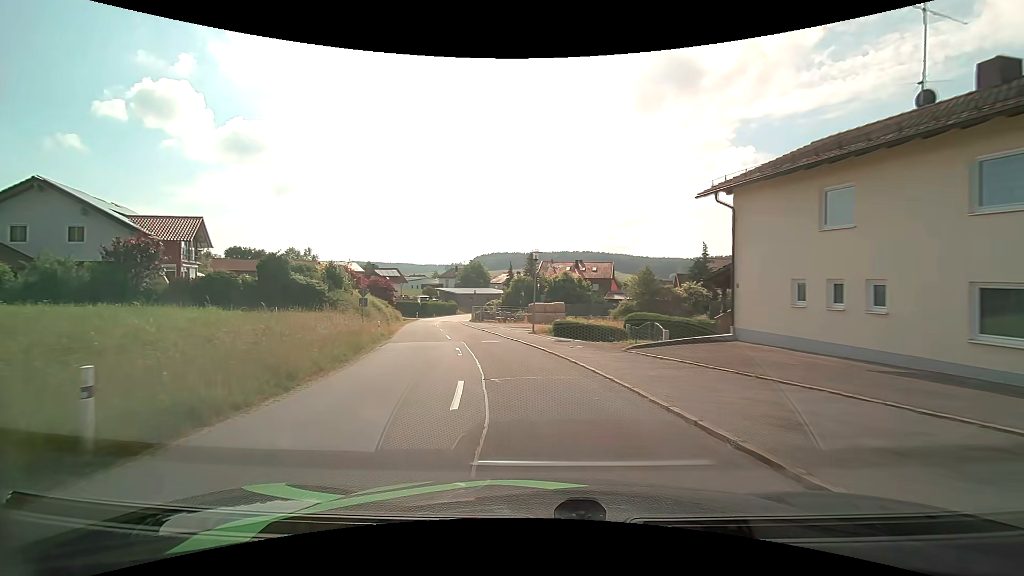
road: tertiary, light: Day
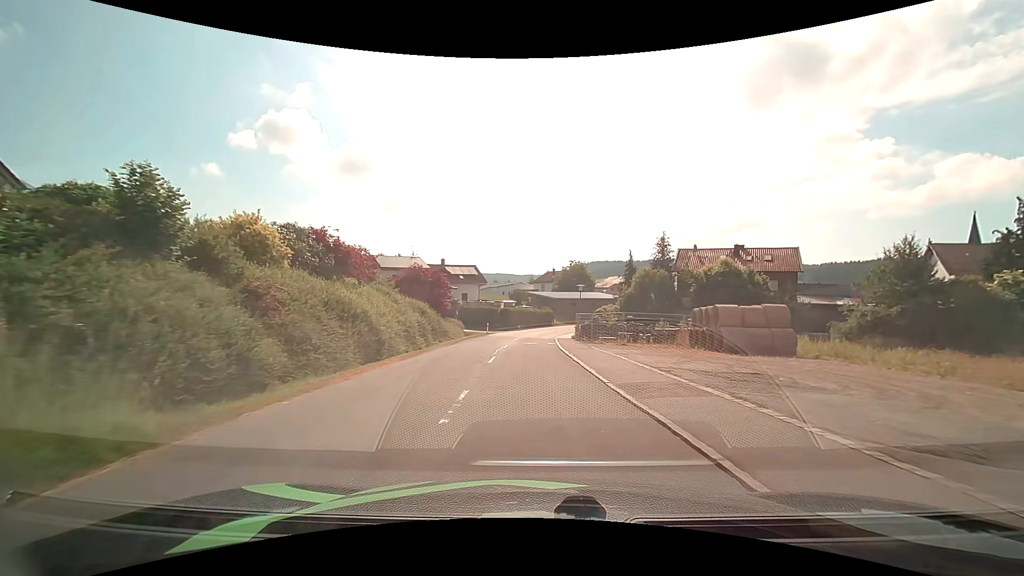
(-3.5, +27.2) m; -11°
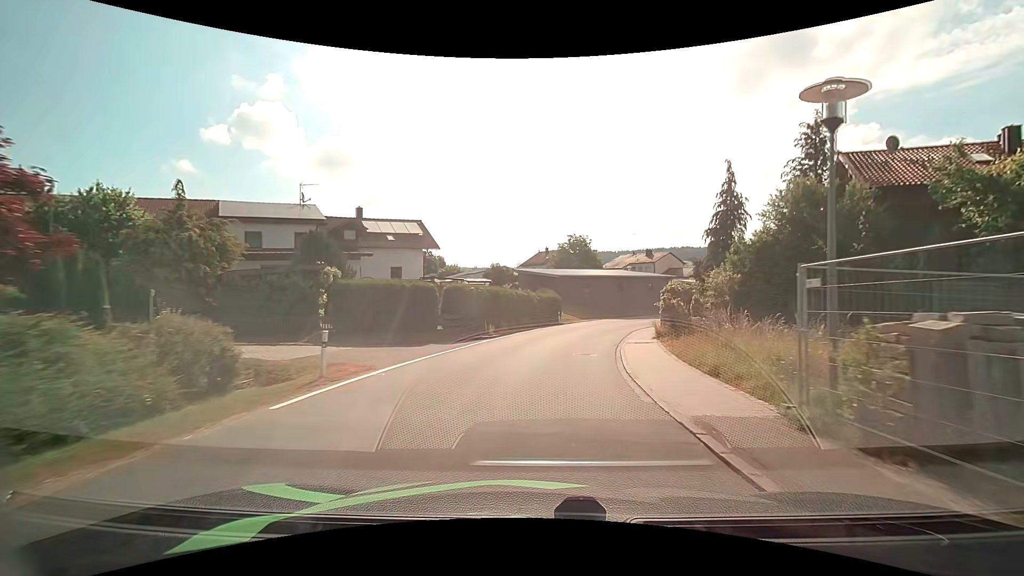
(-0.7, +34.0) m; +2°
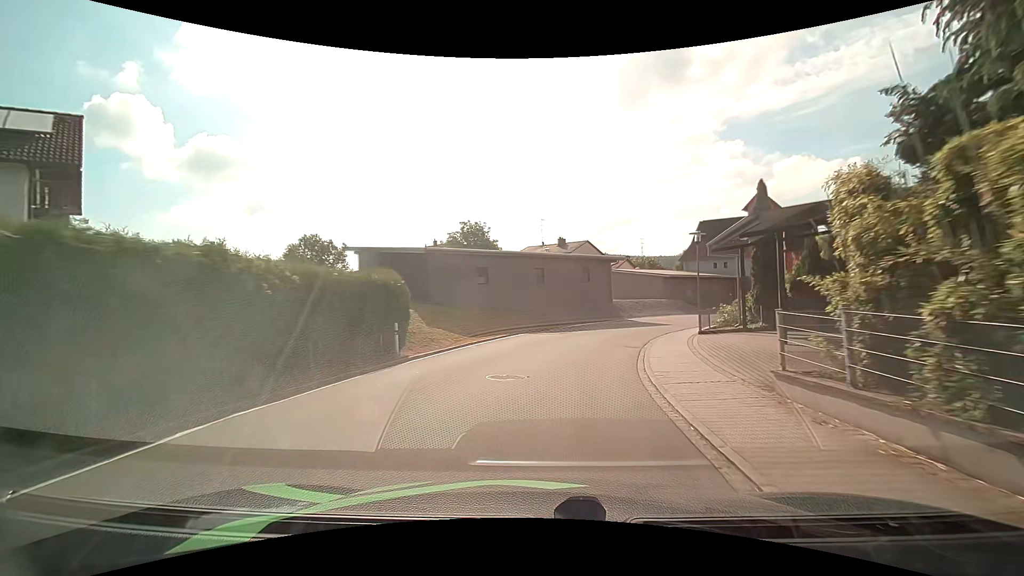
(+2.2, +24.9) m; +10°
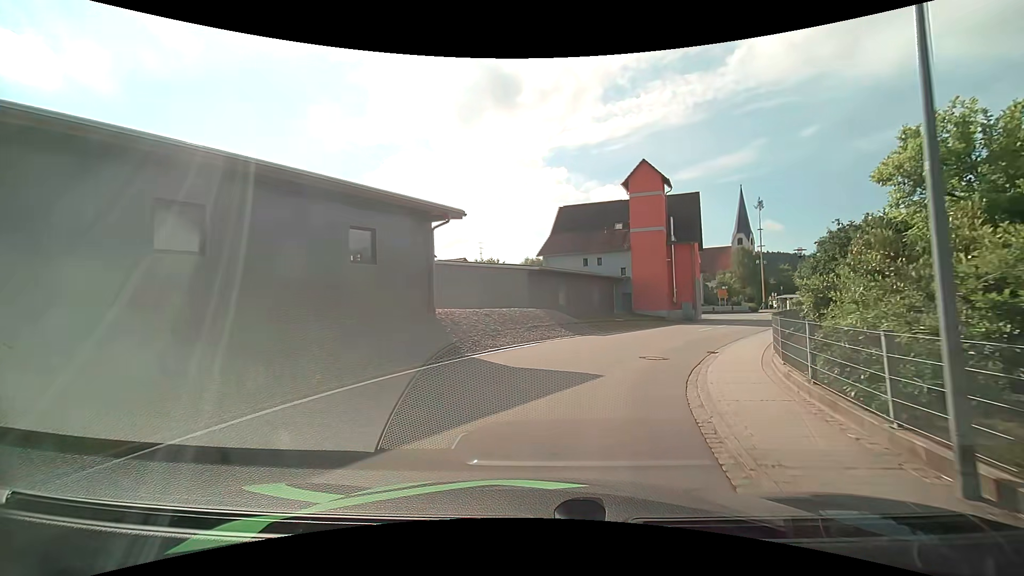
(+3.1, +21.0) m; +19°
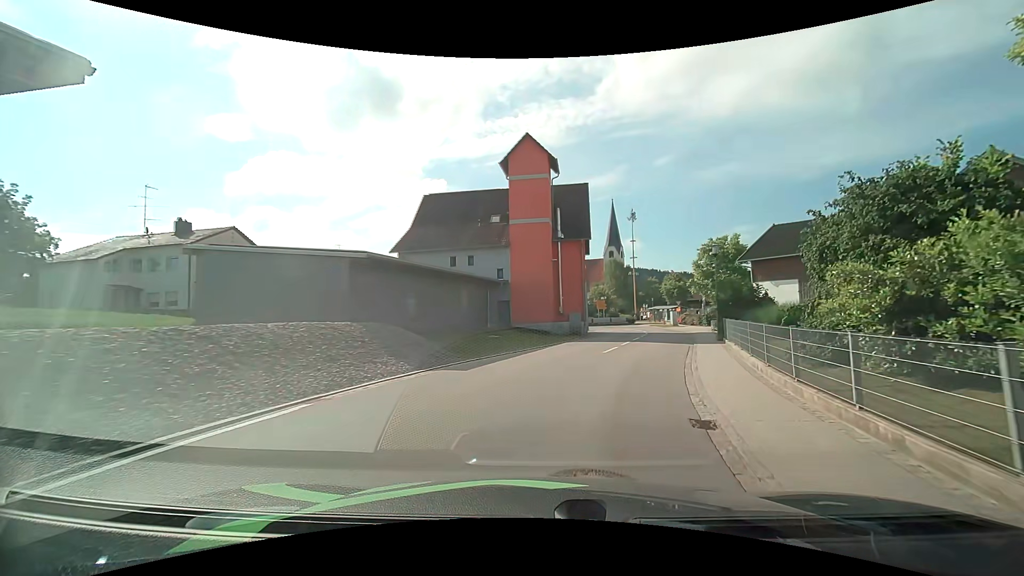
(+1.2, +9.6) m; +14°
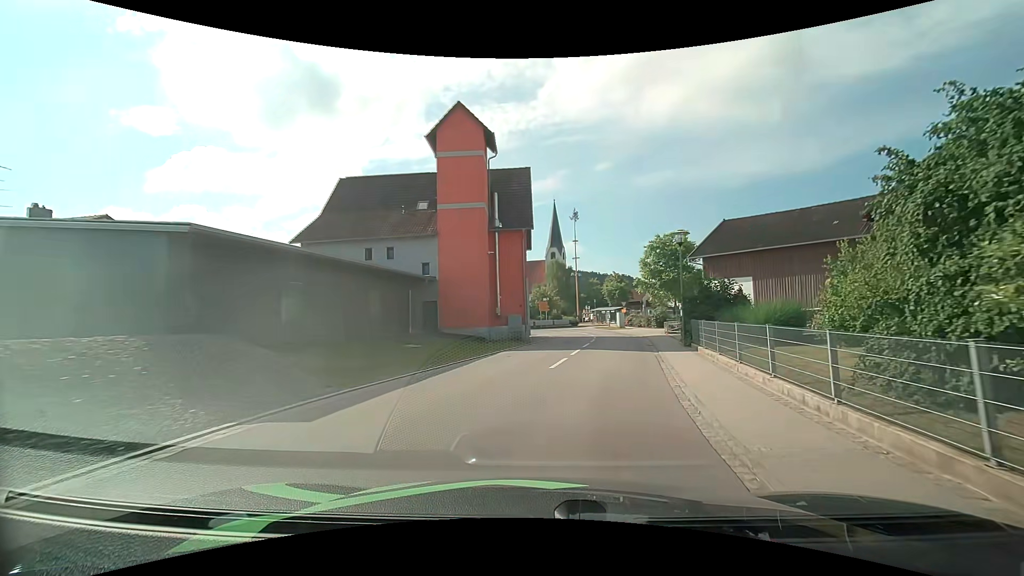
(+0.3, +5.1) m; +6°
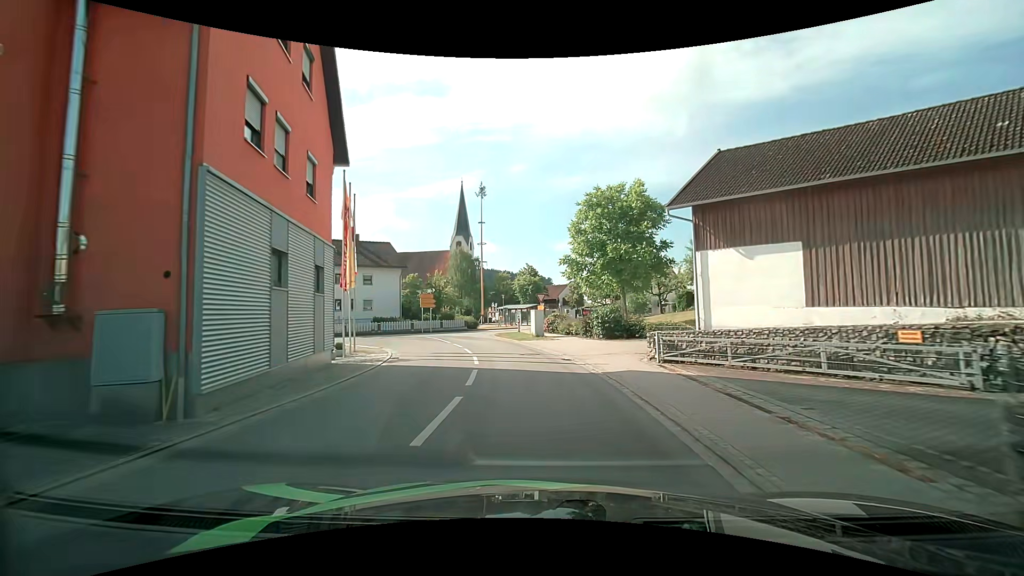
(+2.9, +20.9) m; +10°
